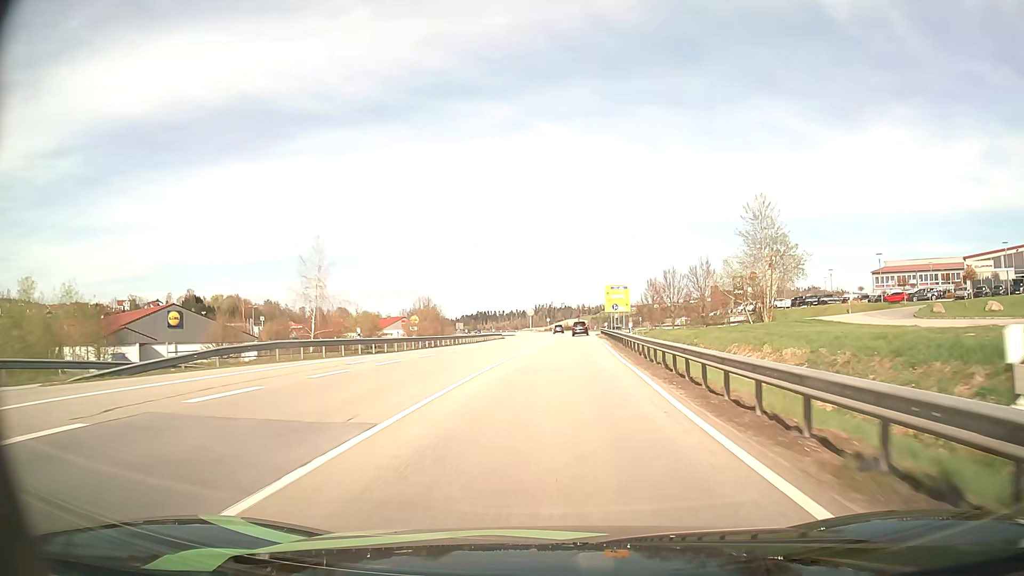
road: primary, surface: asphalt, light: Day
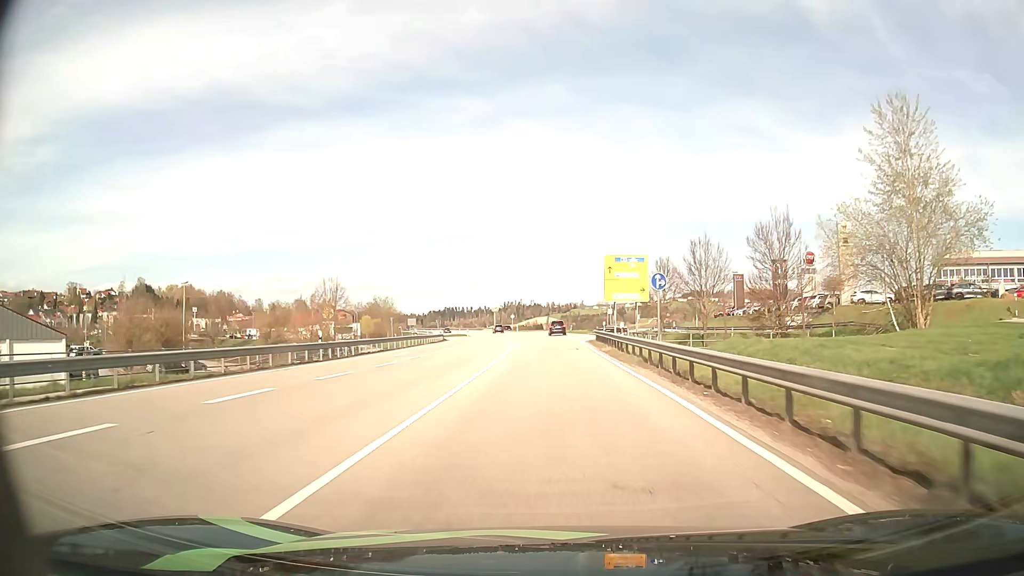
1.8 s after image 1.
(+1.2, +35.3) m; +3°
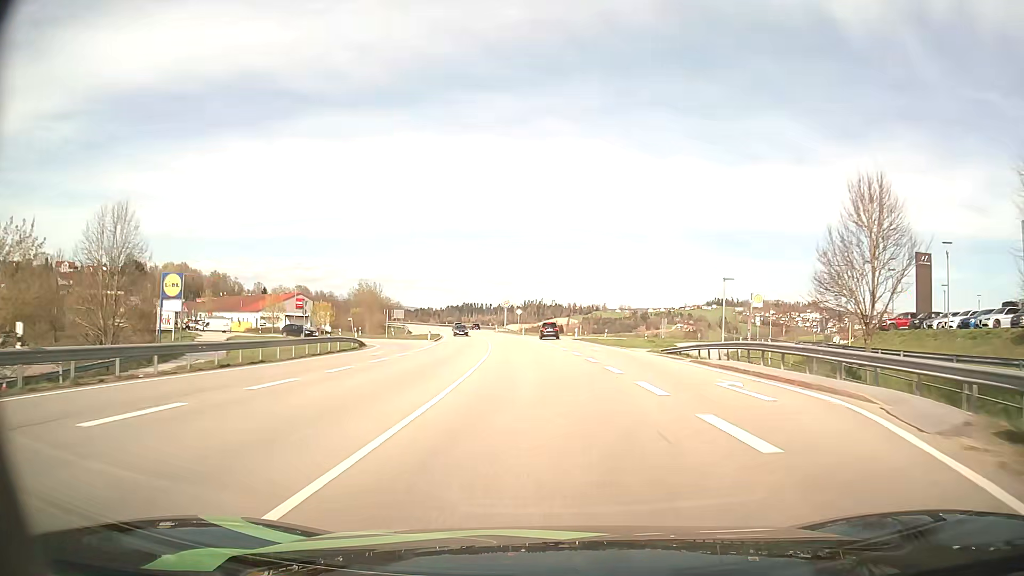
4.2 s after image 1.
(-0.3, +46.1) m; -2°
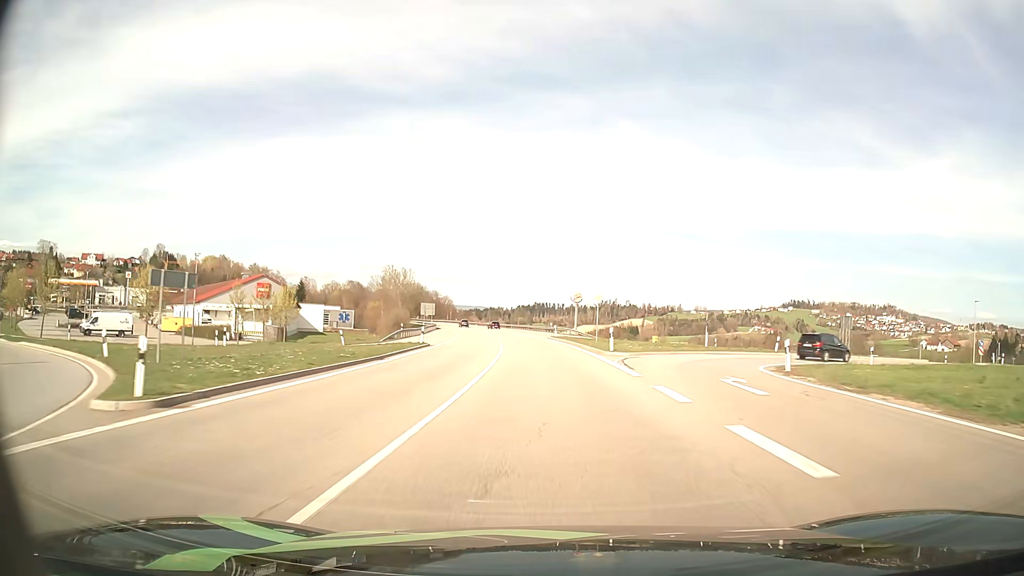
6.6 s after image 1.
(-2.1, +49.1) m; -6°
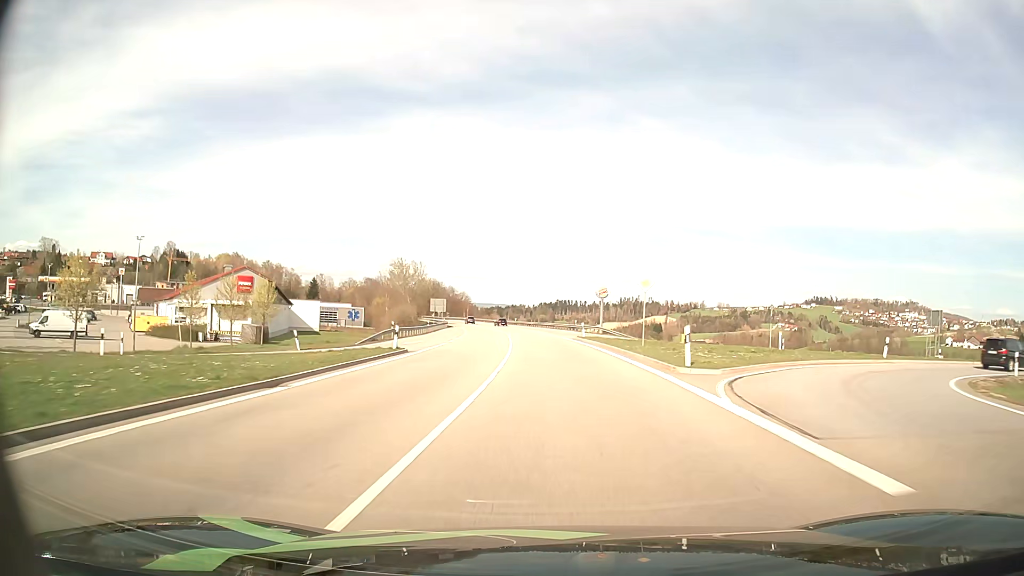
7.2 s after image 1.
(-0.2, +12.8) m; -2°
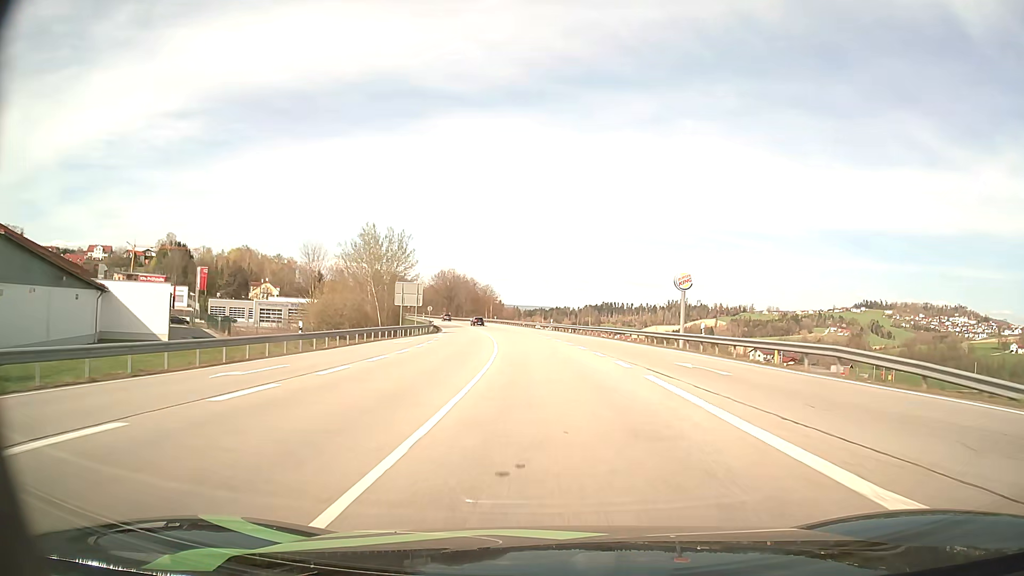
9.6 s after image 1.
(-1.5, +52.7) m; -4°
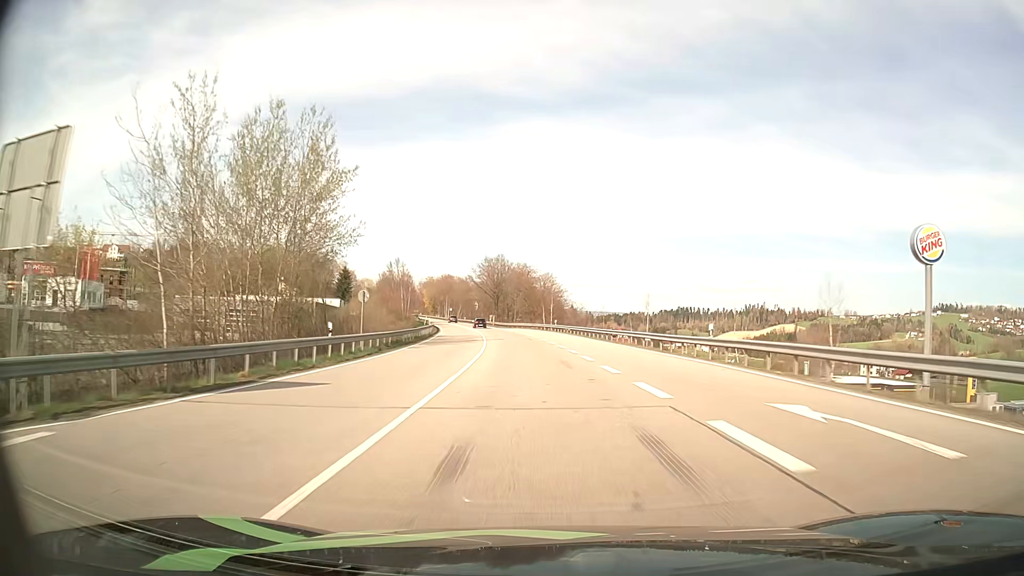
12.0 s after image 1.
(-2.9, +55.9) m; -6°
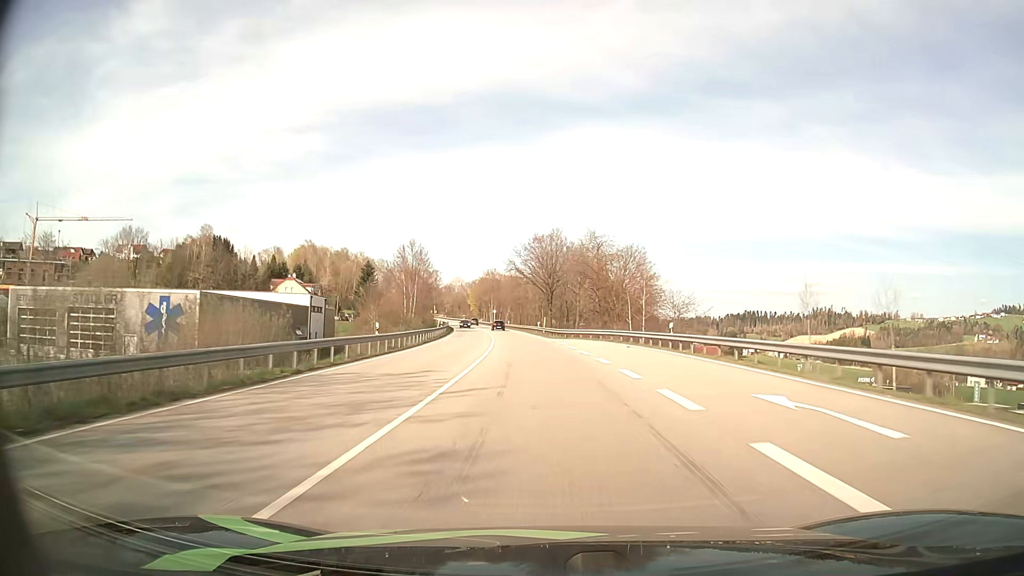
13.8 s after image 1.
(-1.9, +43.7) m; -5°
(0, +10) (0, +20) (-1, +30) (-1, +40) (-2, +50) (-3, +60) (-4, +70) (-5, +80) (-6, +90) (-7, +100) m
